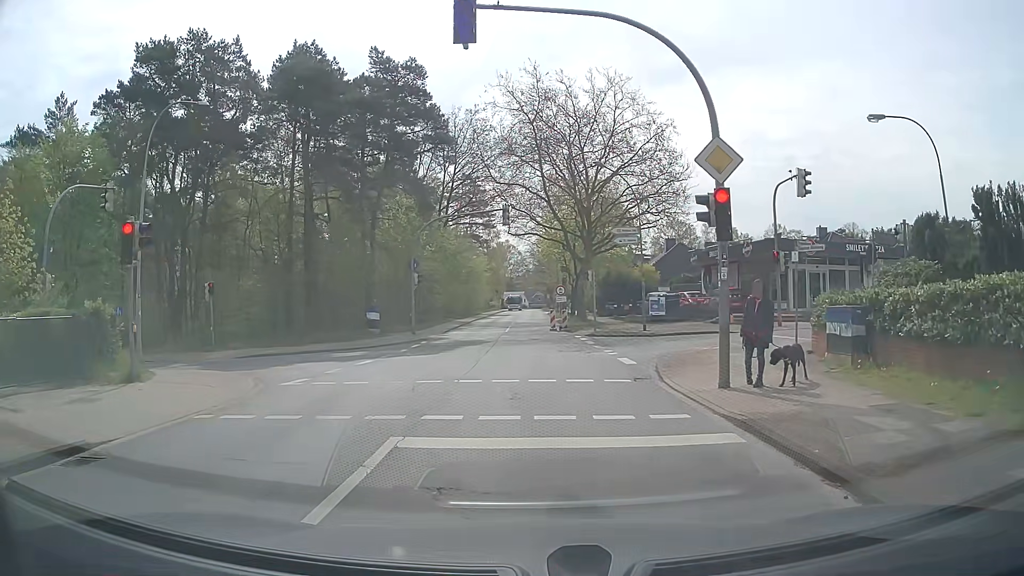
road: tertiary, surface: asphalt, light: Day
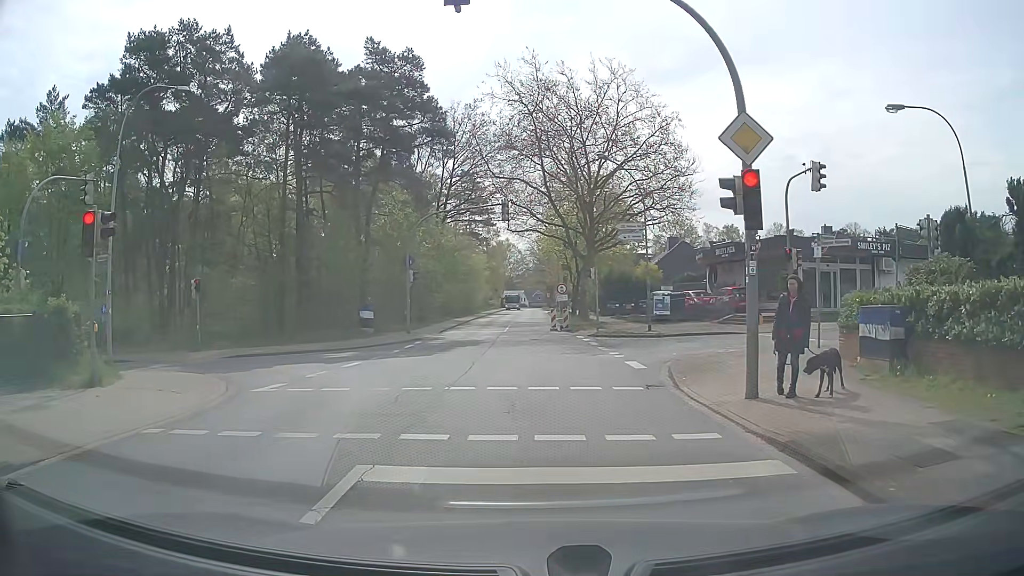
(0.0, +1.3) m; +1°
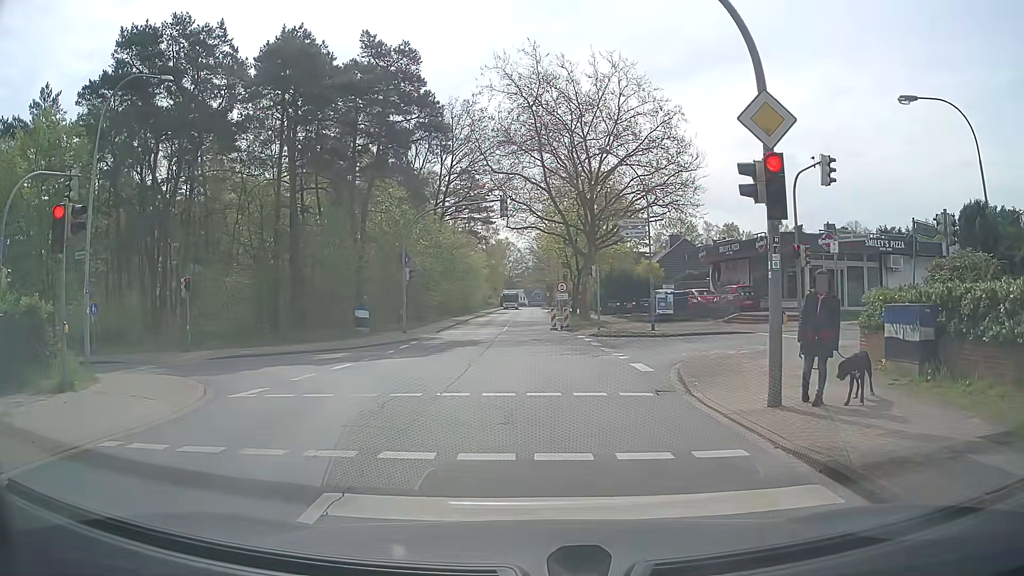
(0.0, +0.9) m; -1°
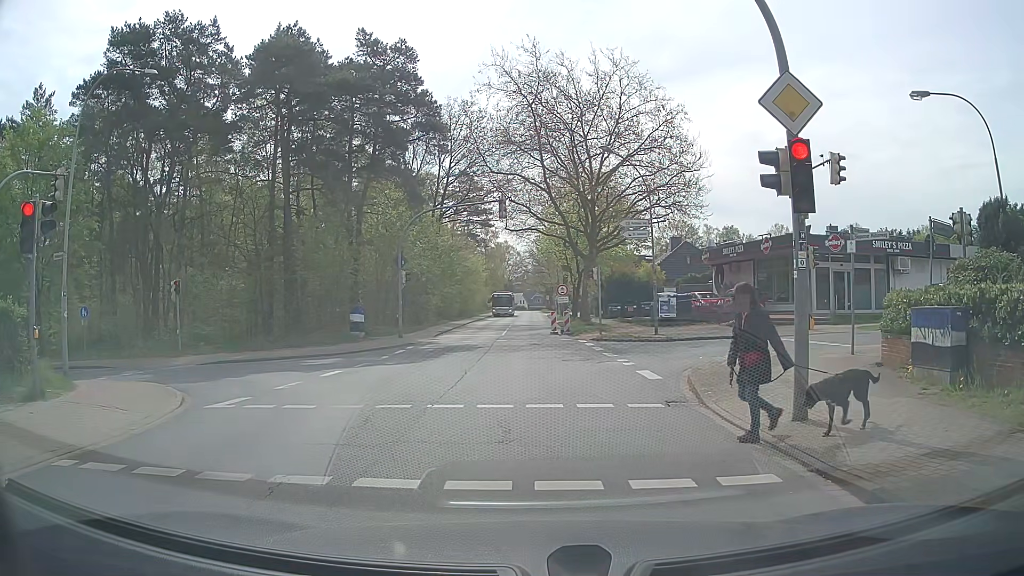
(0.0, +0.9) m; 0°
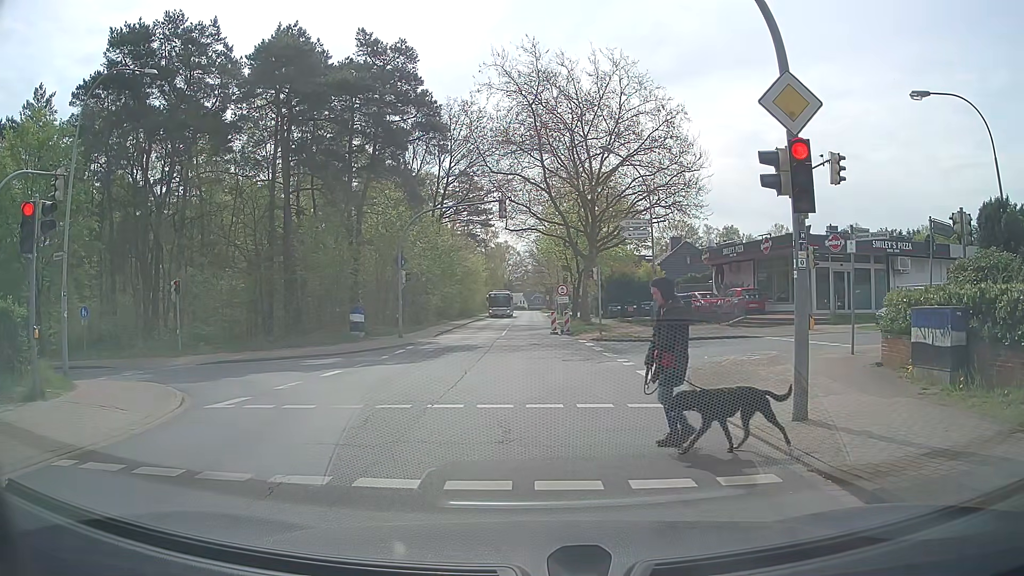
(0.0, 0.0) m; 0°
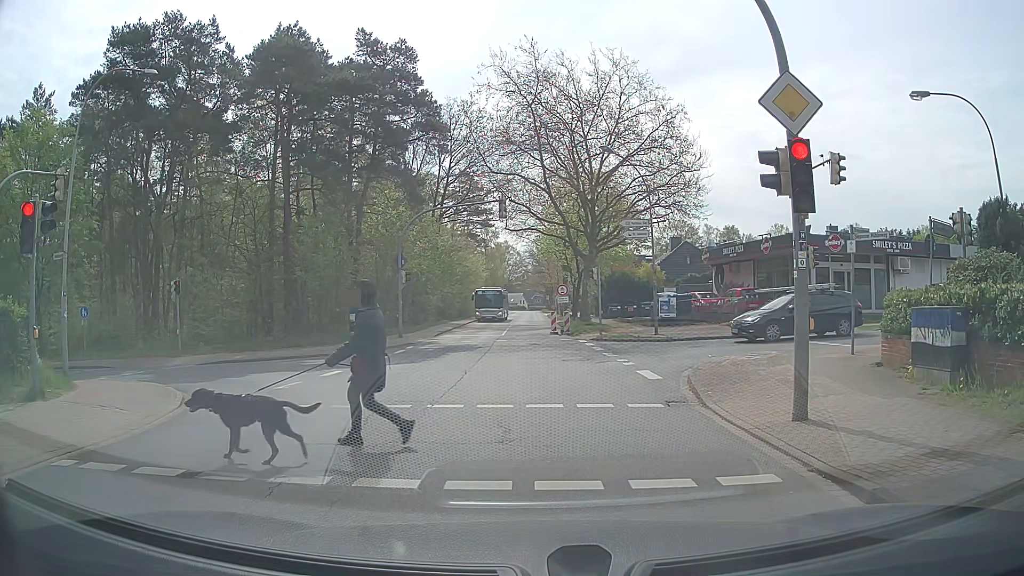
(0.0, 0.0) m; 0°
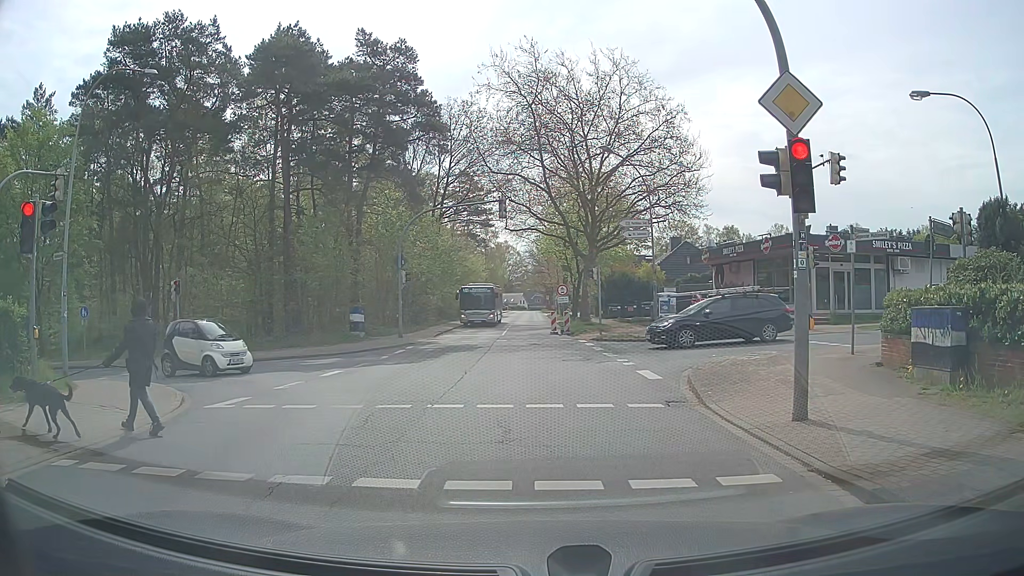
(0.0, 0.0) m; 0°
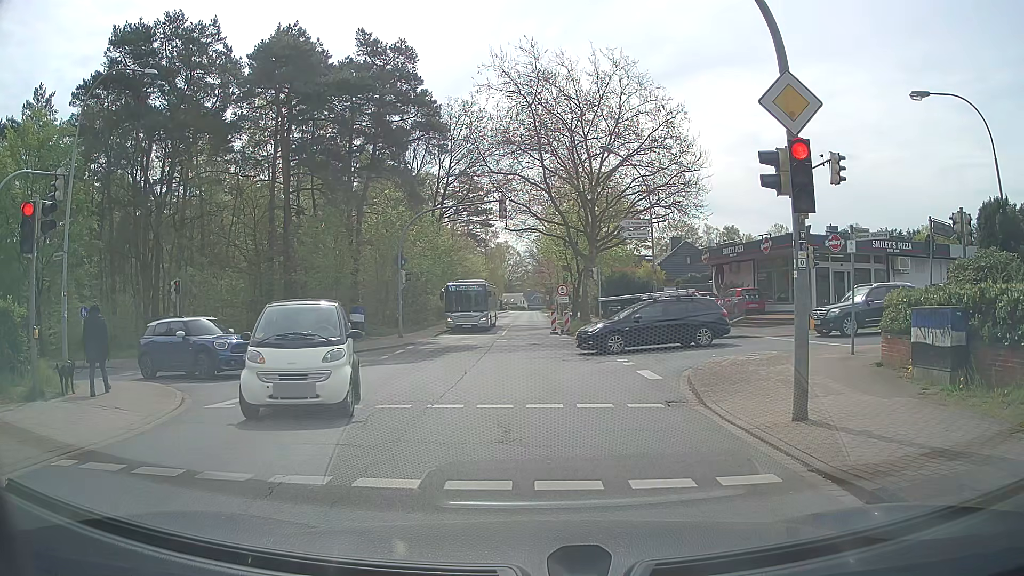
(0.0, 0.0) m; 0°
